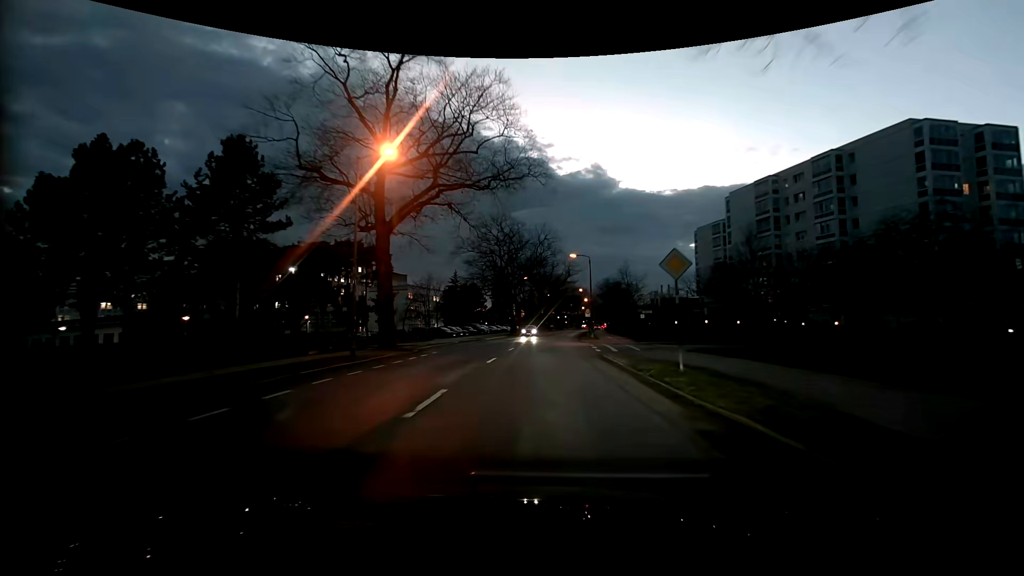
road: tertiary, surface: asphalt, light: Dusk
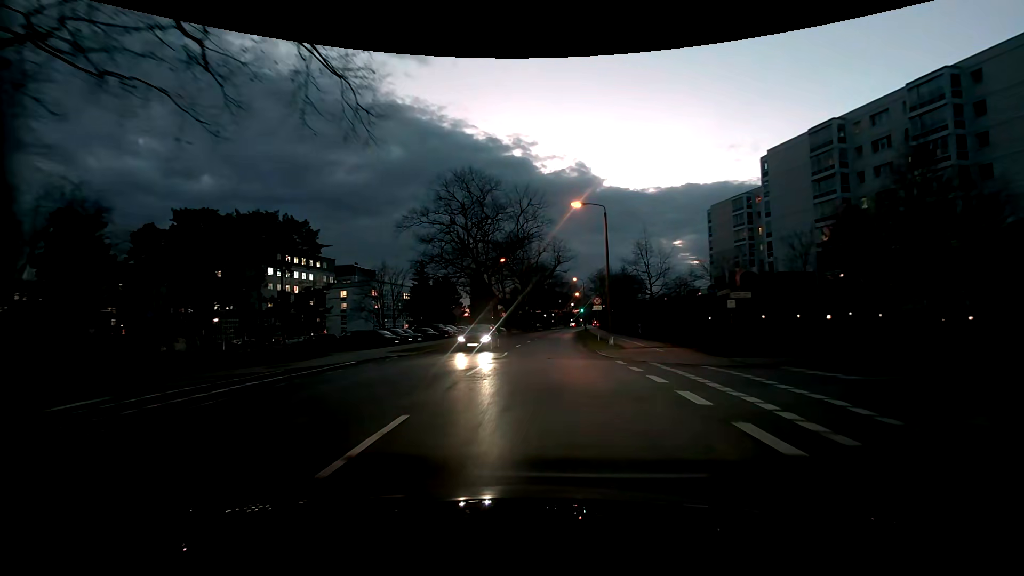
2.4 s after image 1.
(+0.3, +21.3) m; +2°
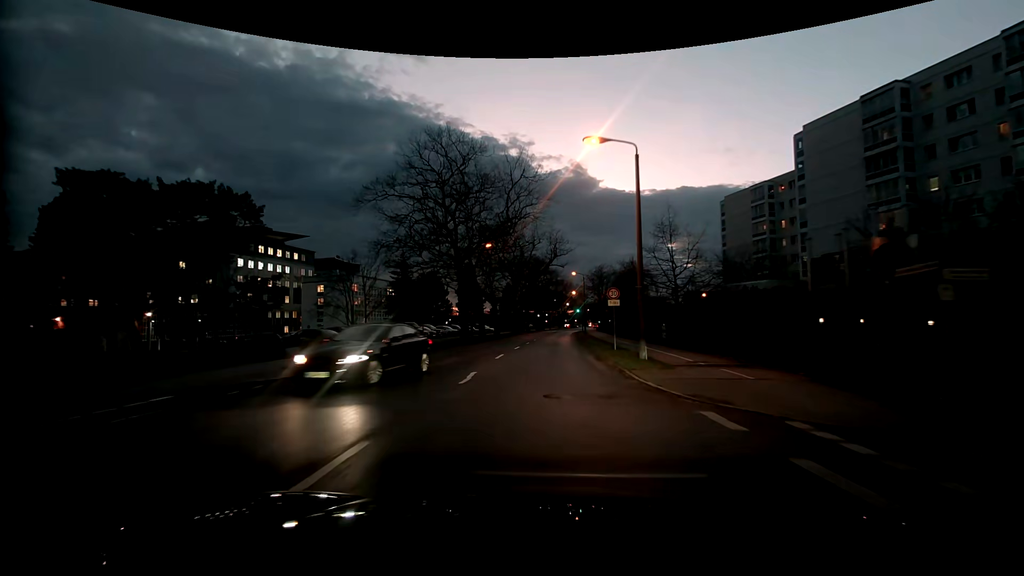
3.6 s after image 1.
(0.0, +10.5) m; 0°
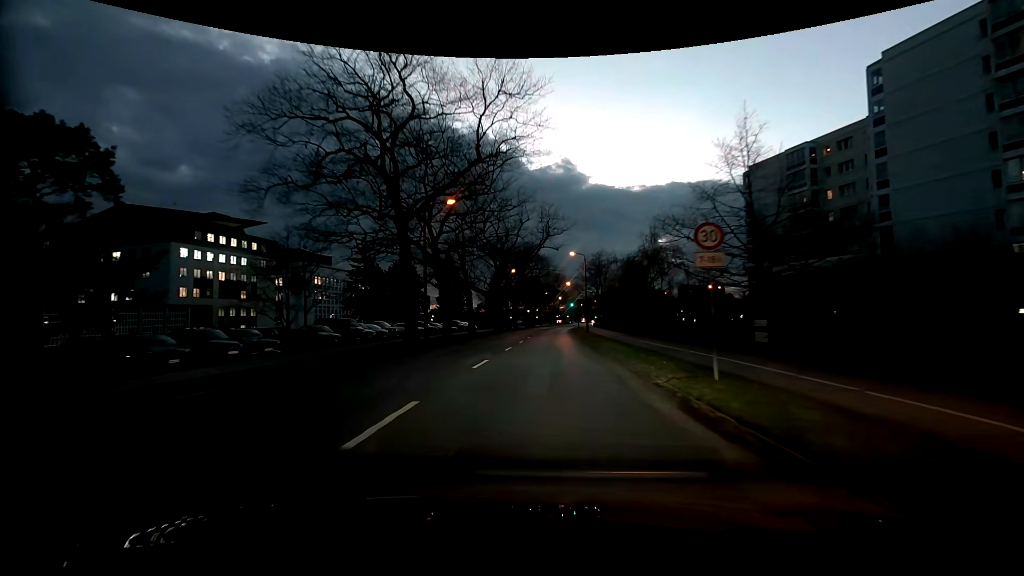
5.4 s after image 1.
(+0.2, +15.5) m; +1°
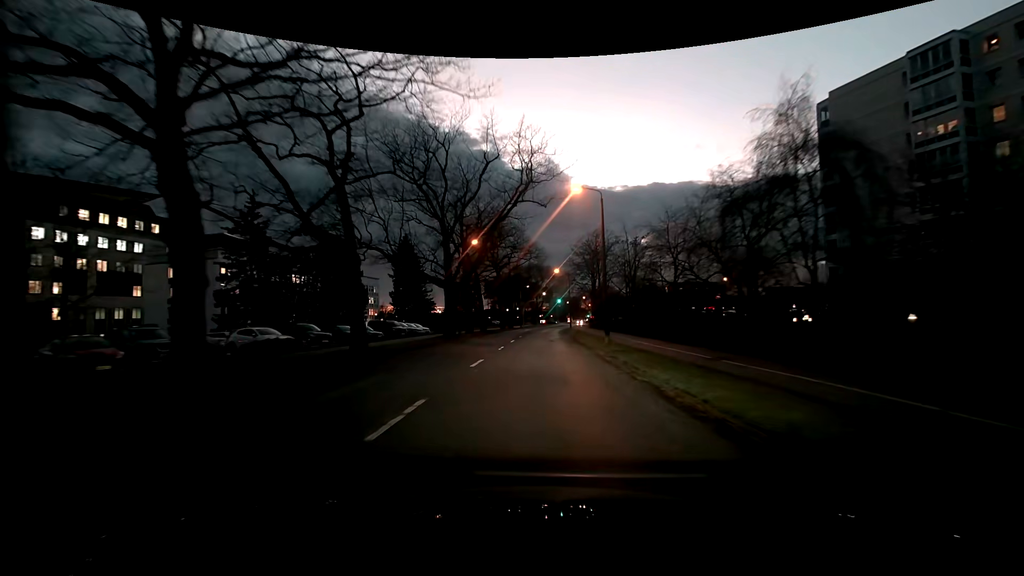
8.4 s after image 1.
(+0.6, +26.4) m; +2°
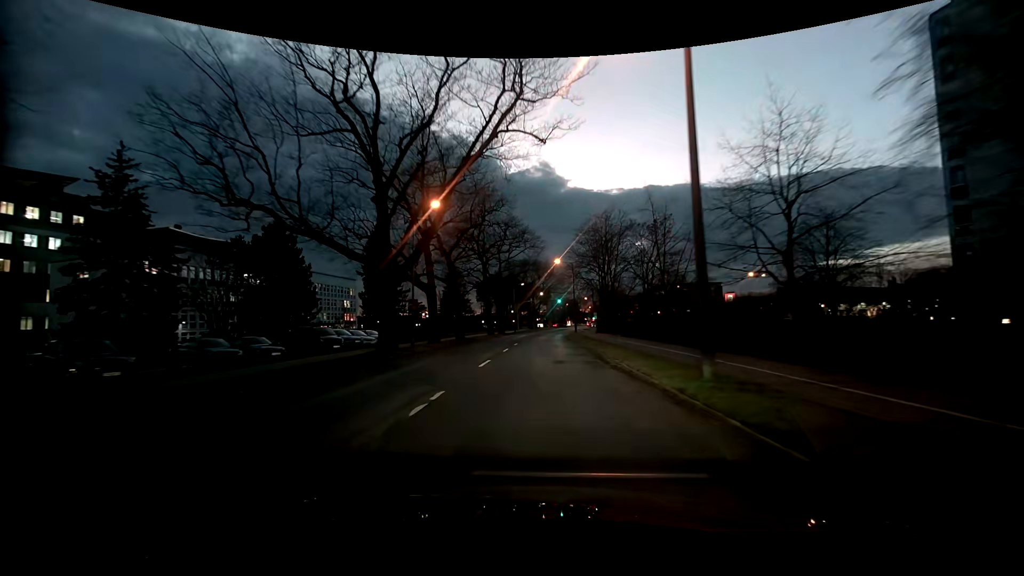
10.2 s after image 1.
(0.0, +16.3) m; -1°
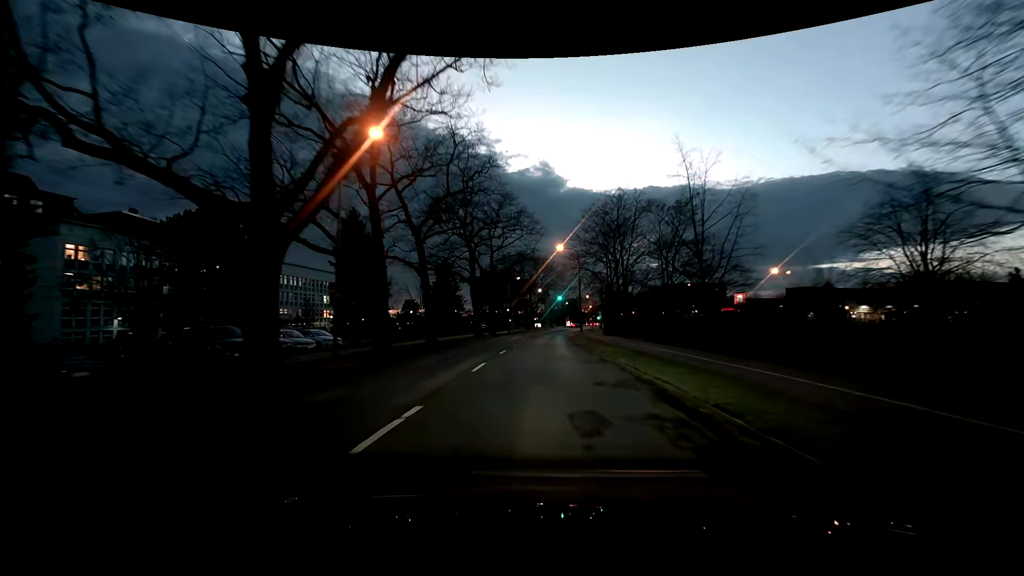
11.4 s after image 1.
(+0.1, +11.1) m; 0°
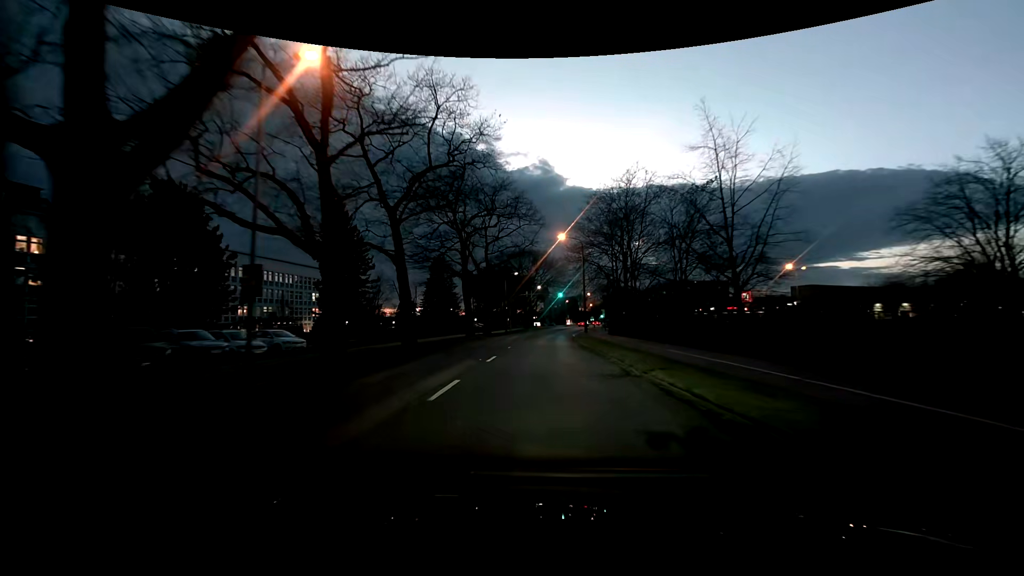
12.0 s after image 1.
(+0.1, +5.5) m; 0°
(0, +10) (0, +20) (0, +30) (+1, +40) (+1, +50) (+2, +60) (+3, +70) (+4, +80) (+5, +90) (+6, +100) m
